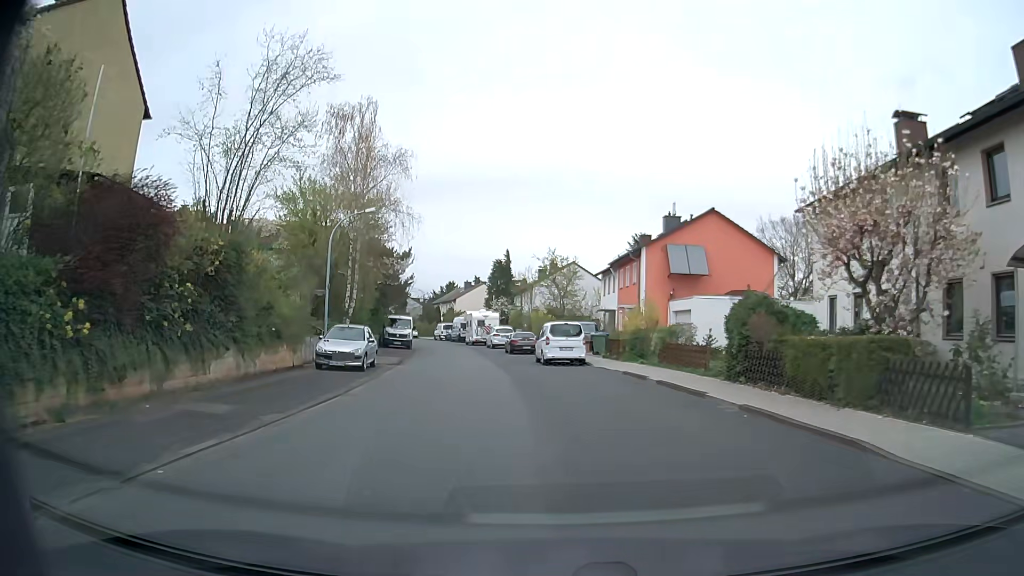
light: Day
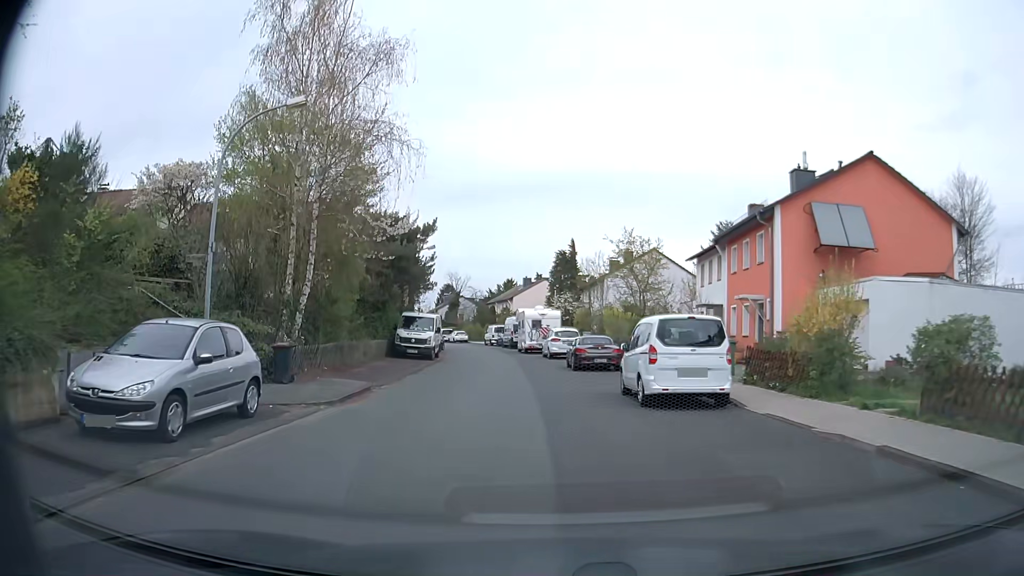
(-0.7, +14.2) m; -6°
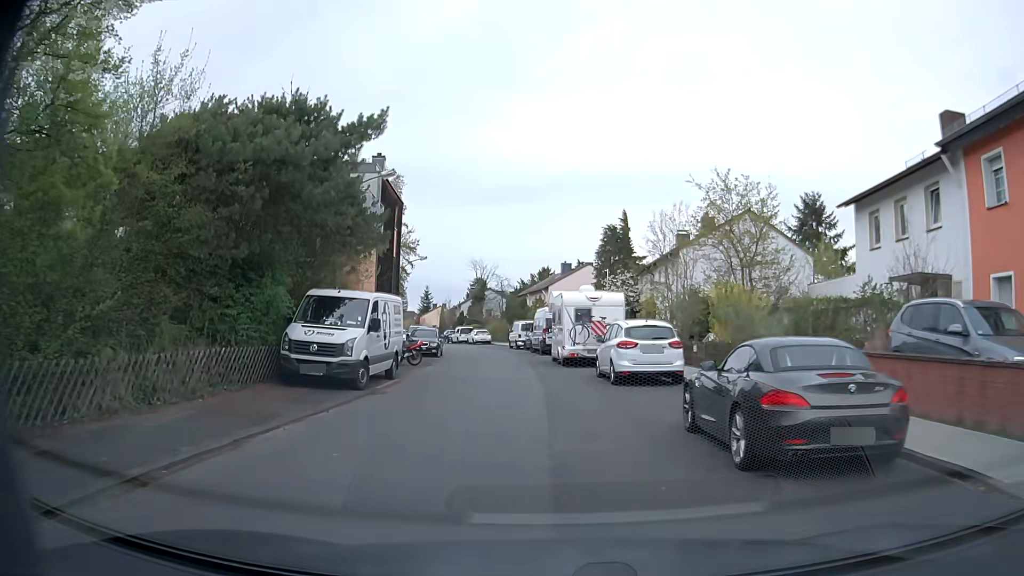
(-0.7, +18.2) m; -4°
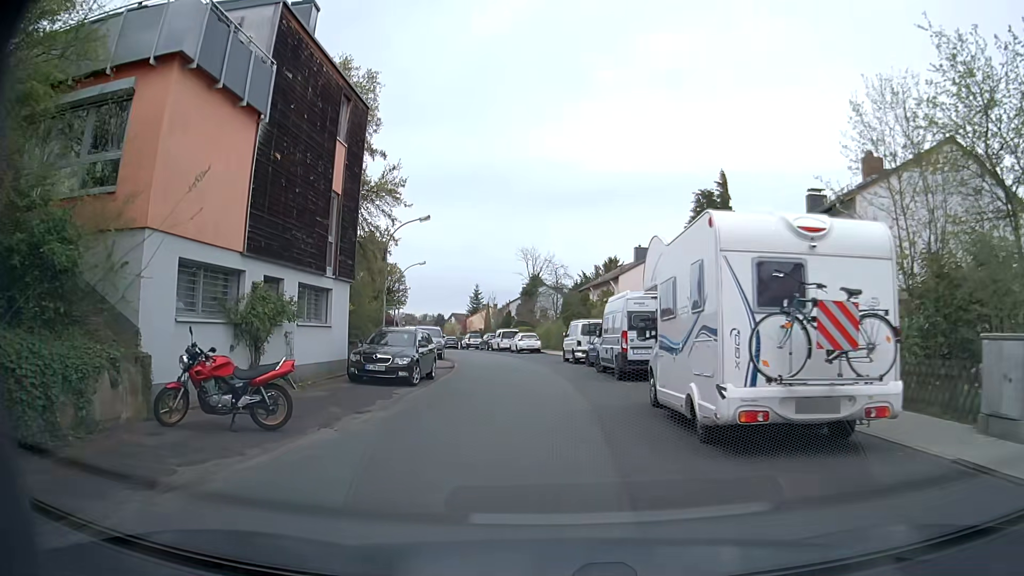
(-0.6, +17.4) m; -6°
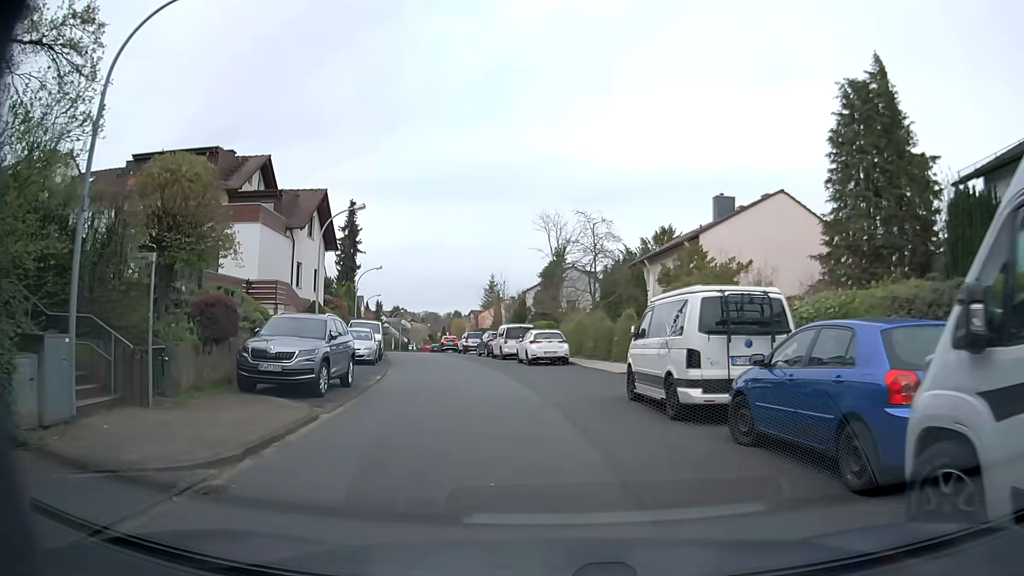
(-0.2, +20.8) m; -2°
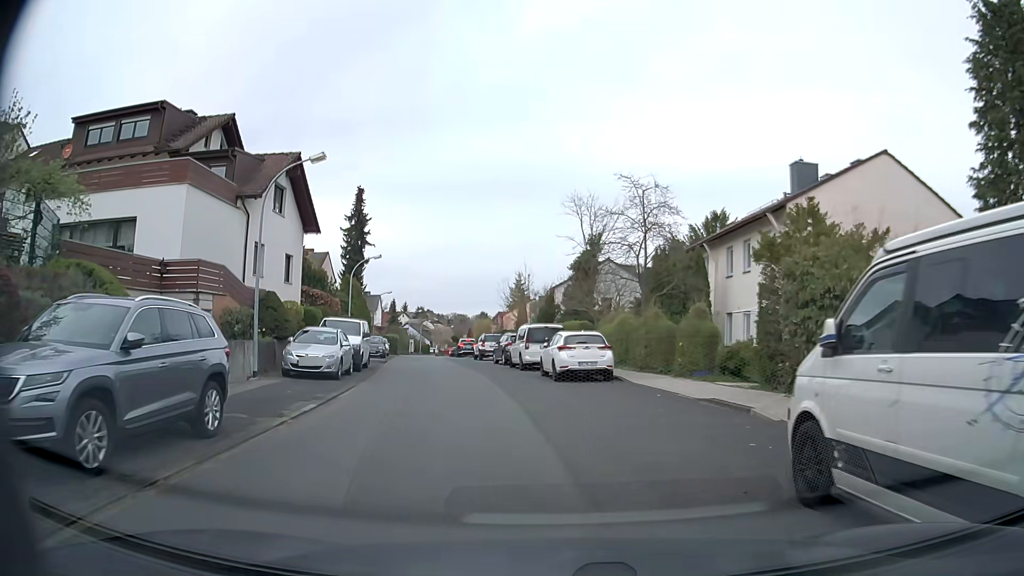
(-0.2, +8.2) m; -2°
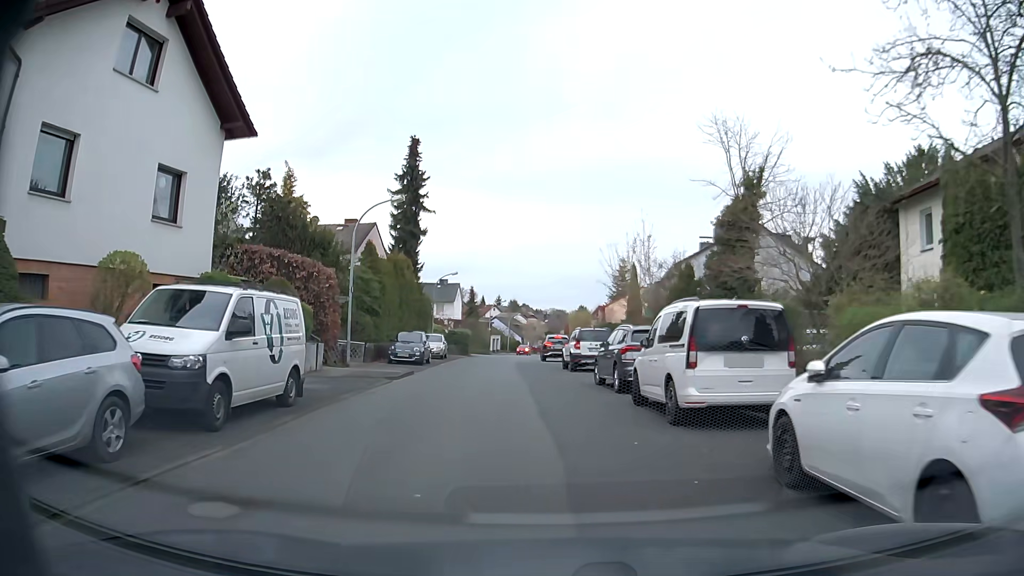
(-1.5, +16.8) m; -9°
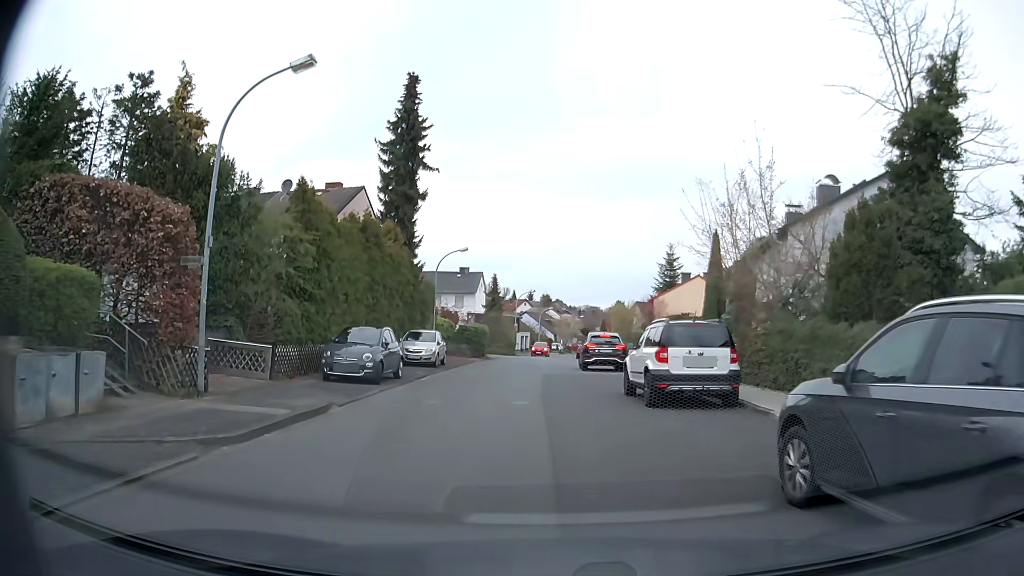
(-0.3, +12.9) m; -3°
(0, +10) (0, +20) (0, +30) (+1, +40) (+2, +50) (+1, +60) (+1, +70) (+2, +80) (+4, +90) (+6, +99) m
